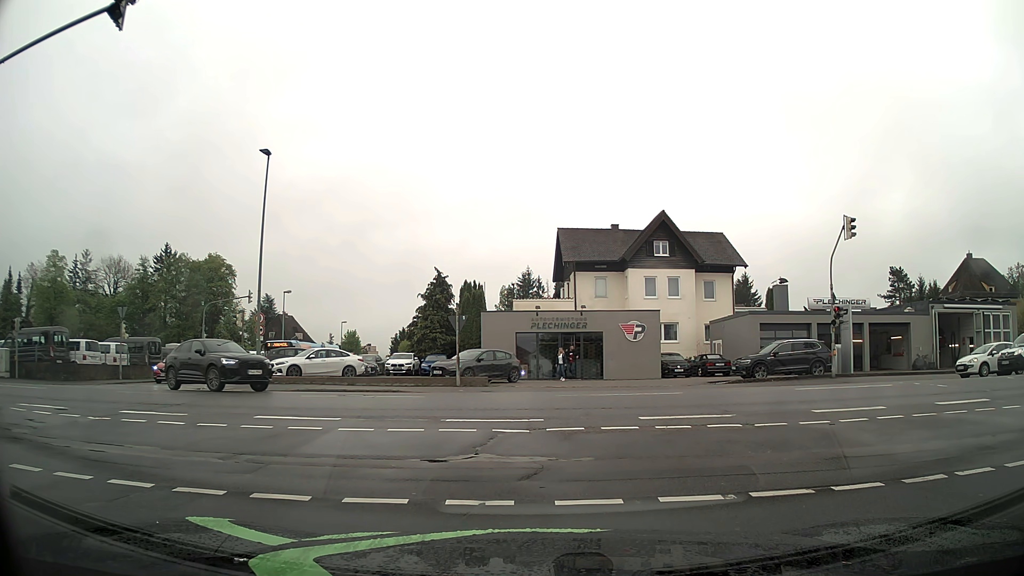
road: residential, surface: asphalt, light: Day
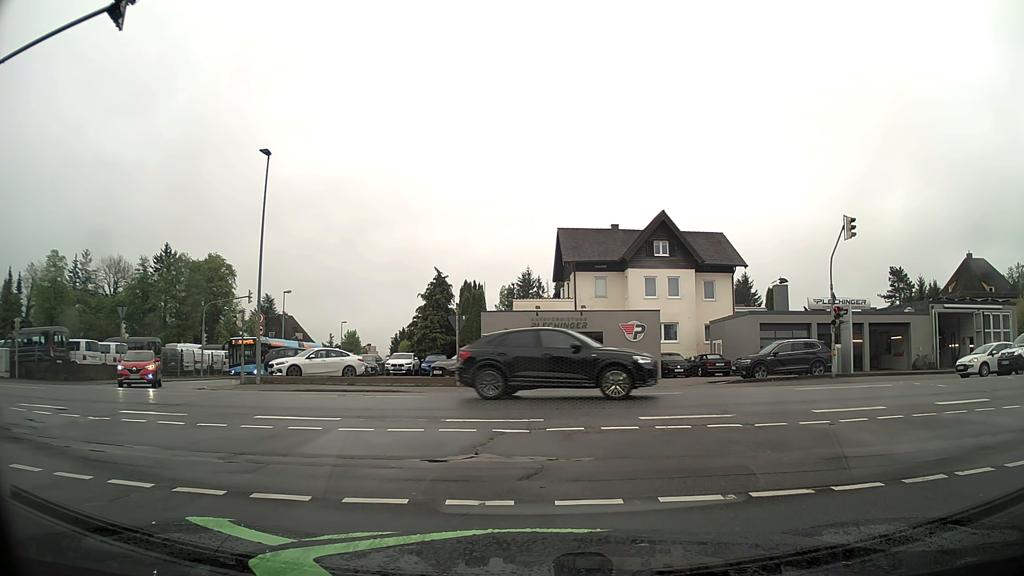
(0.0, 0.0) m; 0°
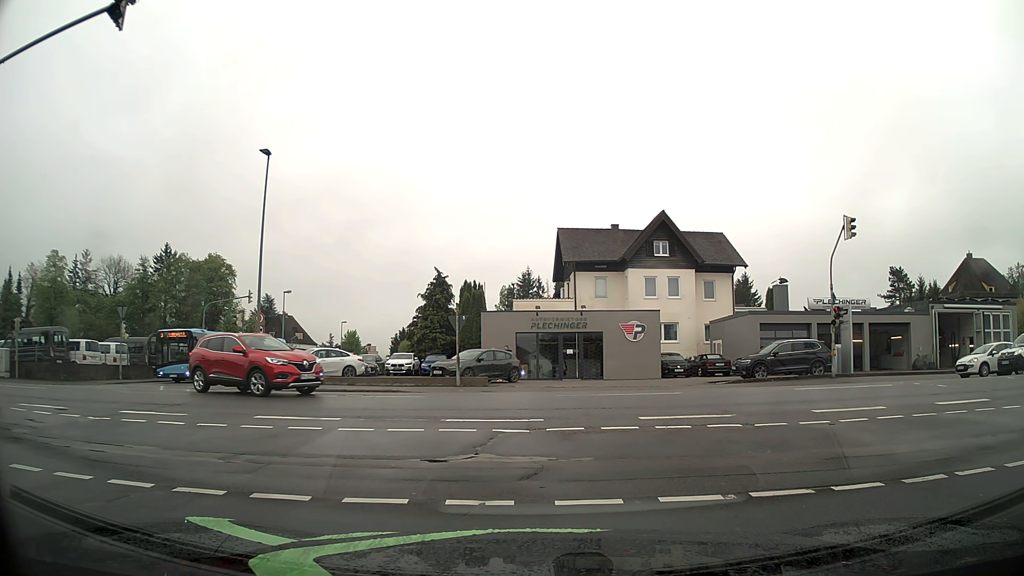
(0.0, 0.0) m; 0°
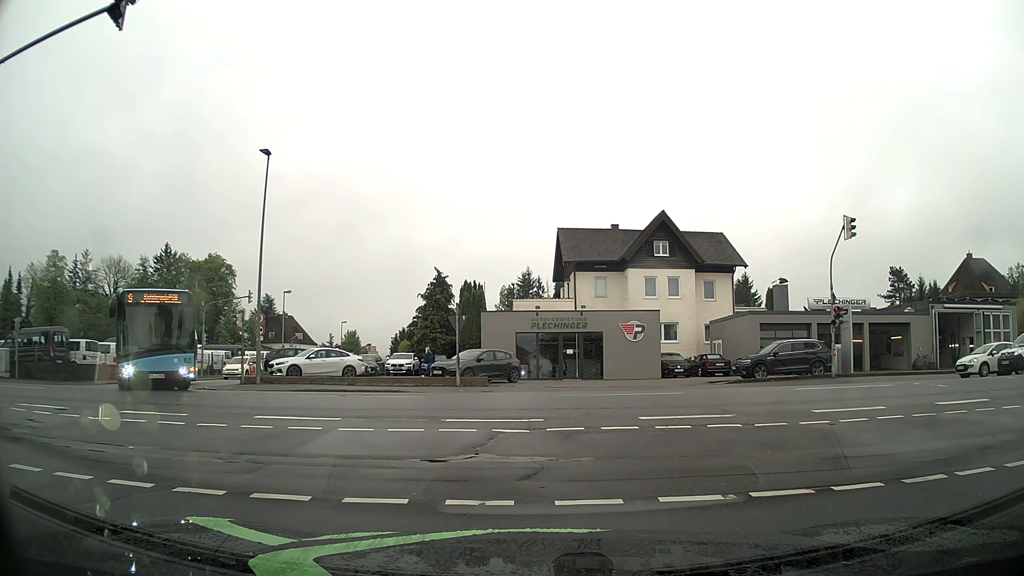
(0.0, 0.0) m; 0°
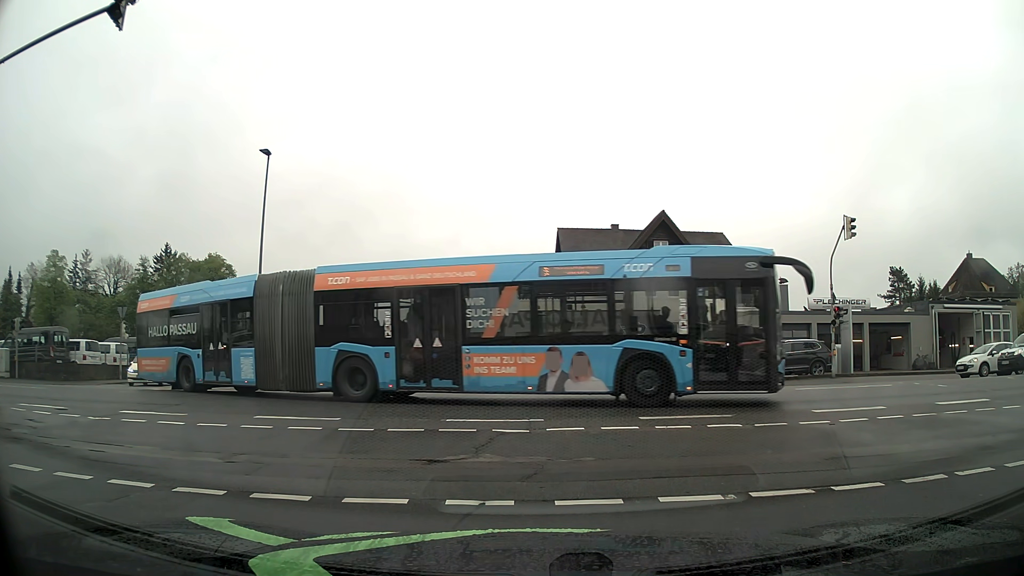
(0.0, 0.0) m; 0°
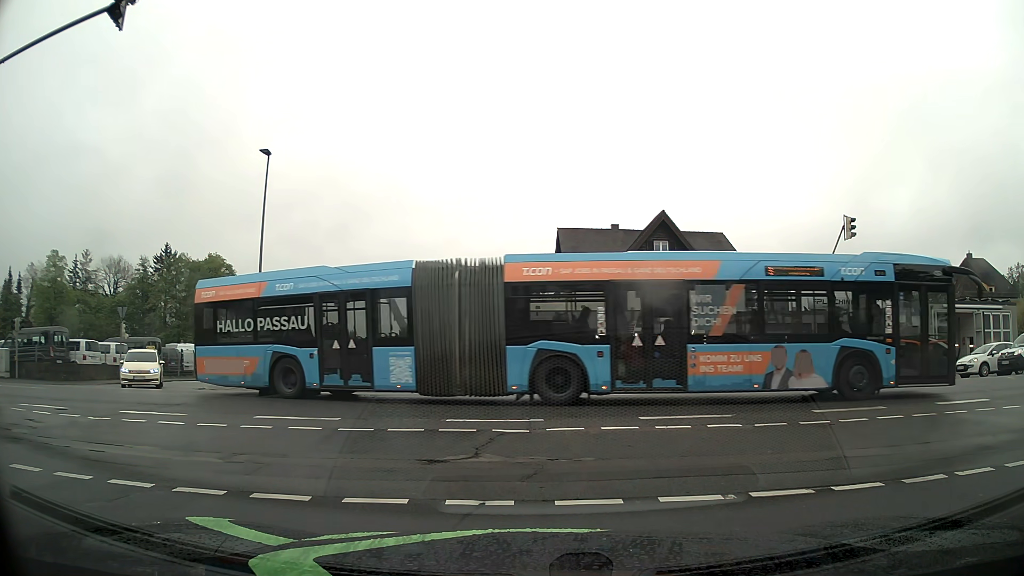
(0.0, 0.0) m; 0°
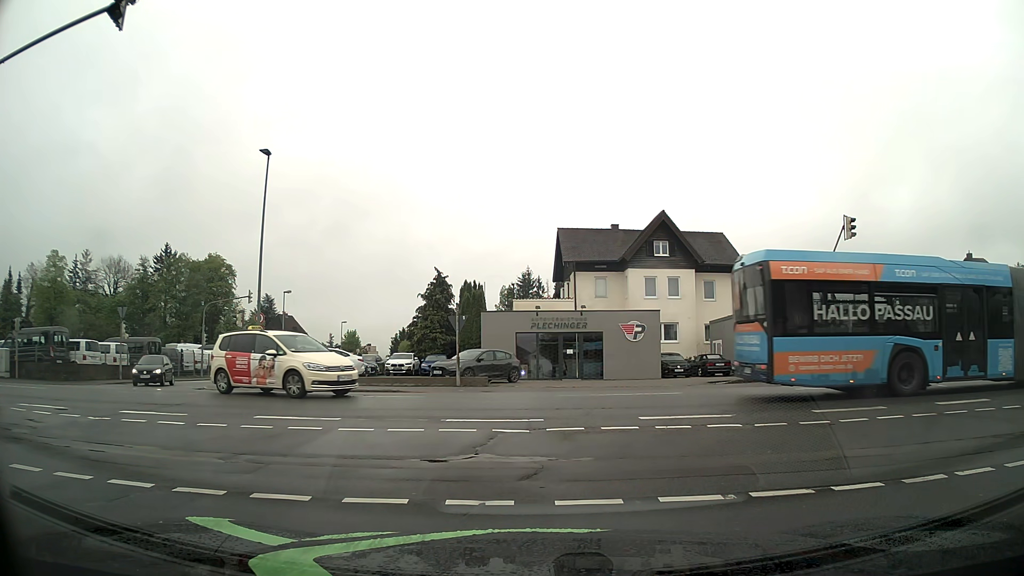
(0.0, 0.0) m; 0°
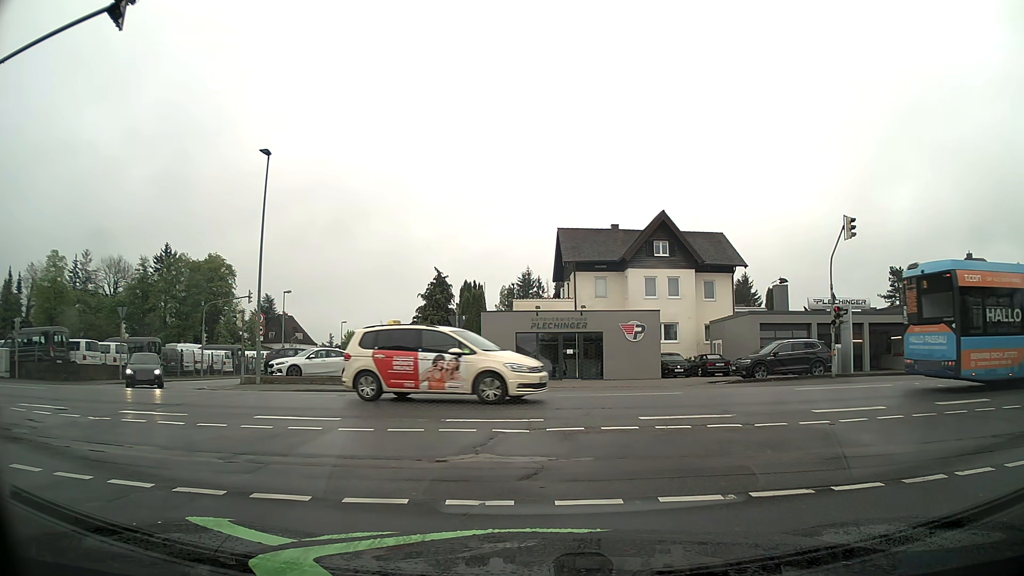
(0.0, 0.0) m; 0°
(-1, +10) (-7, +18) (-16, +22) (-26, +23) (-36, +24) (-46, +24) (-56, +24) (-66, +24) (-76, +24) (-86, +24) m
